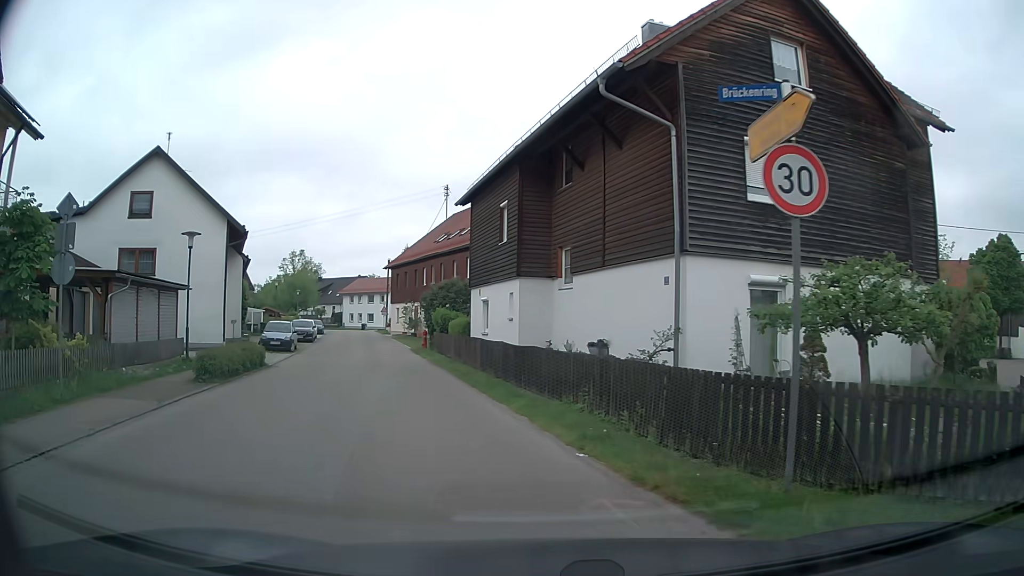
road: residential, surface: asphalt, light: Day
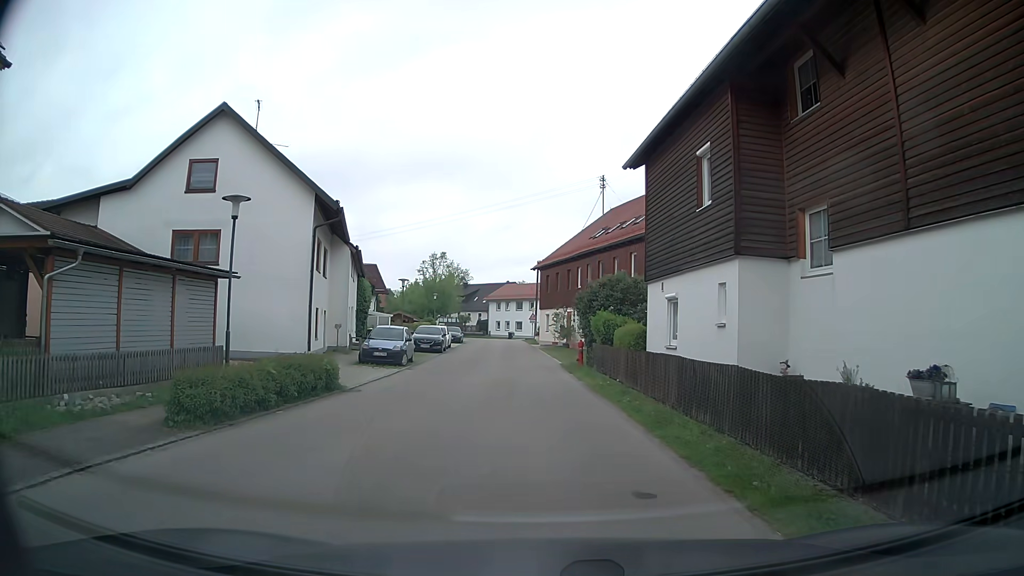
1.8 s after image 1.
(-0.9, +7.8) m; -12°
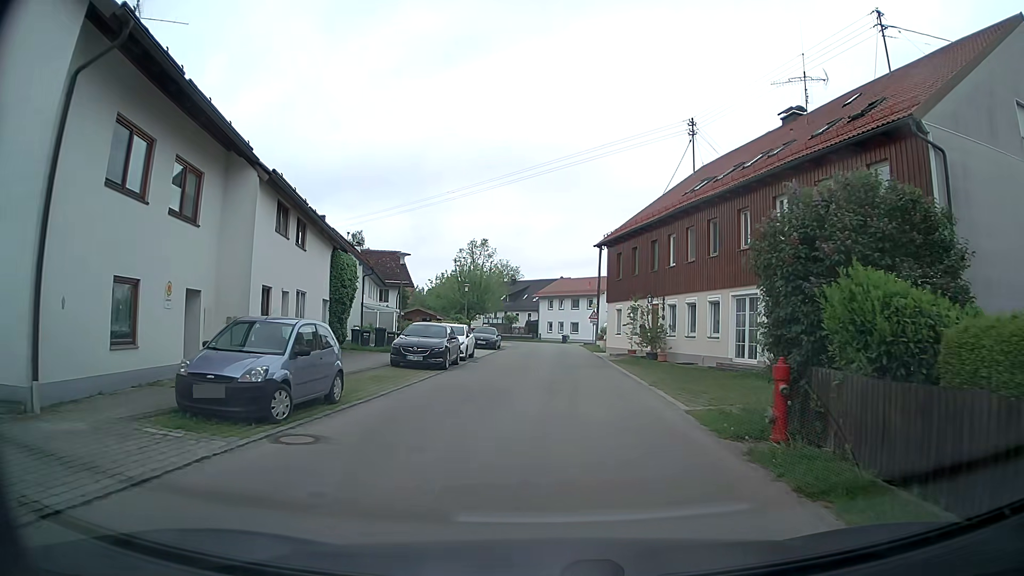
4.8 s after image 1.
(-0.7, +16.2) m; -4°
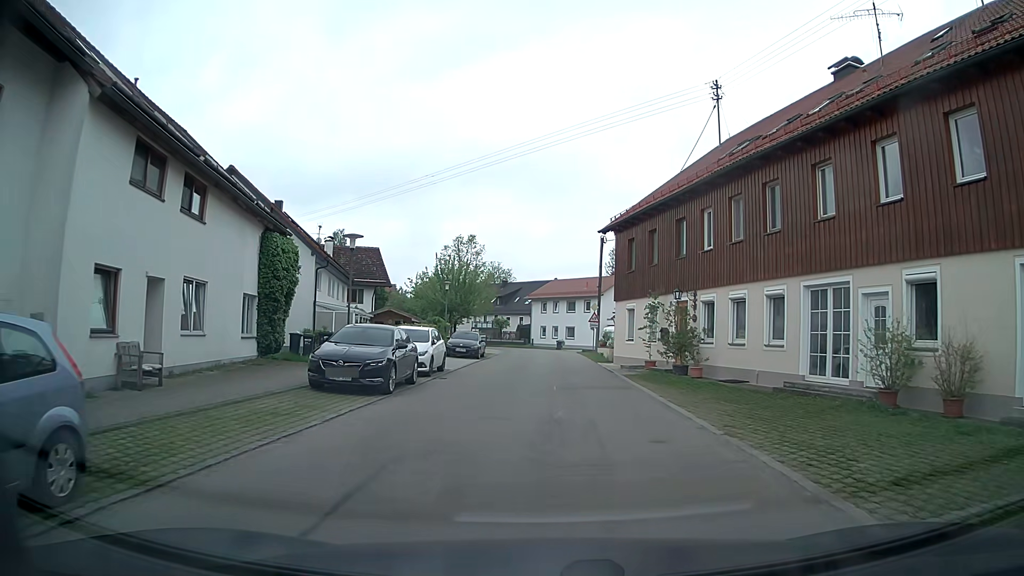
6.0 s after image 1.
(0.0, +7.4) m; 0°
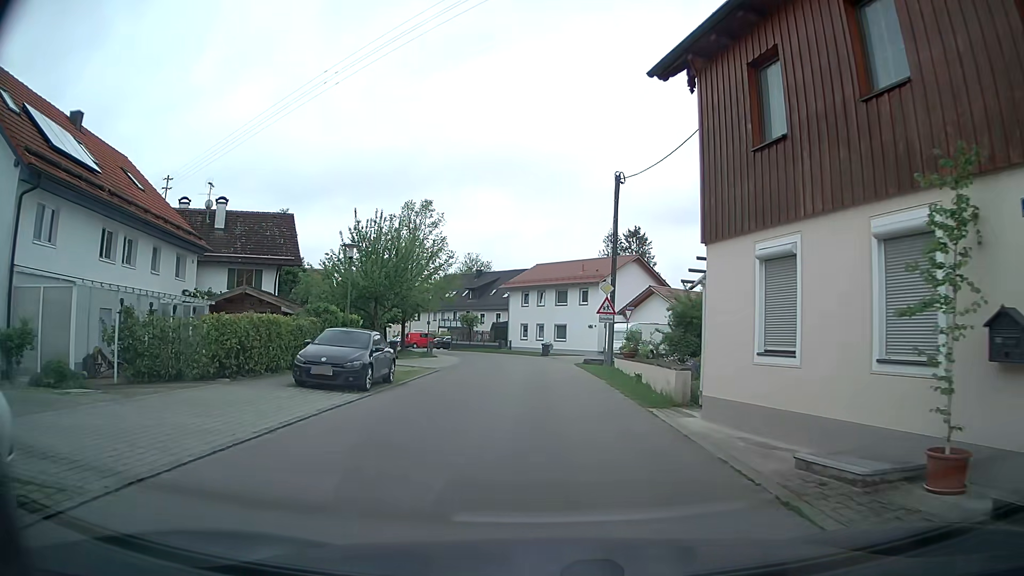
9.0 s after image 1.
(+0.3, +19.9) m; 0°
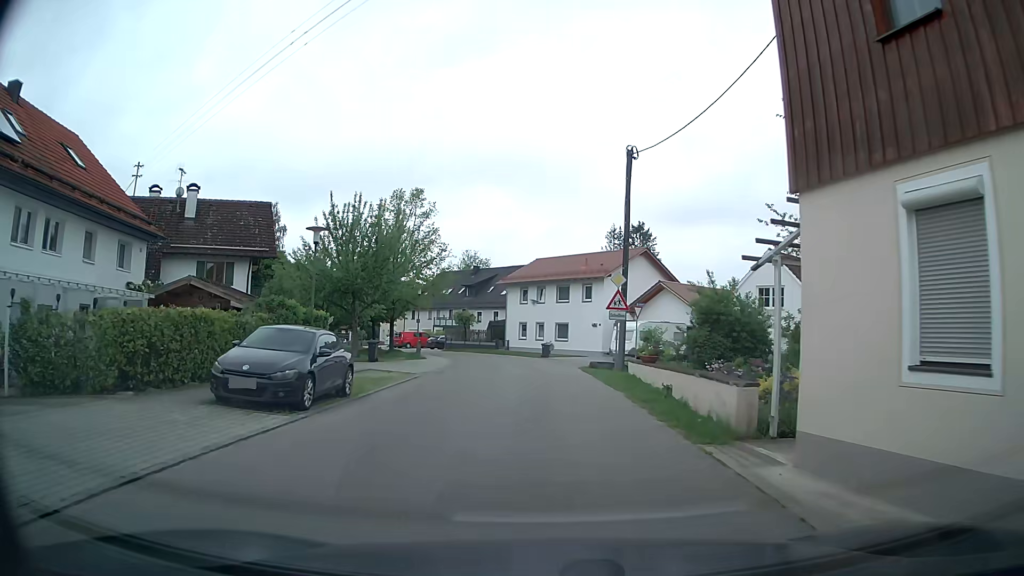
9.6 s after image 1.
(0.0, +4.2) m; +1°
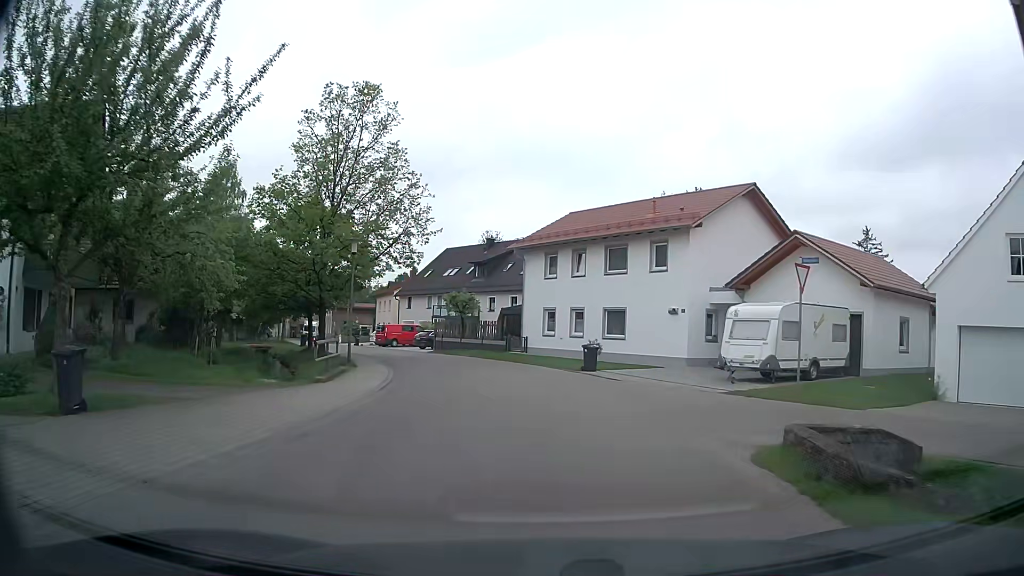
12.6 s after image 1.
(-0.3, +21.4) m; -3°
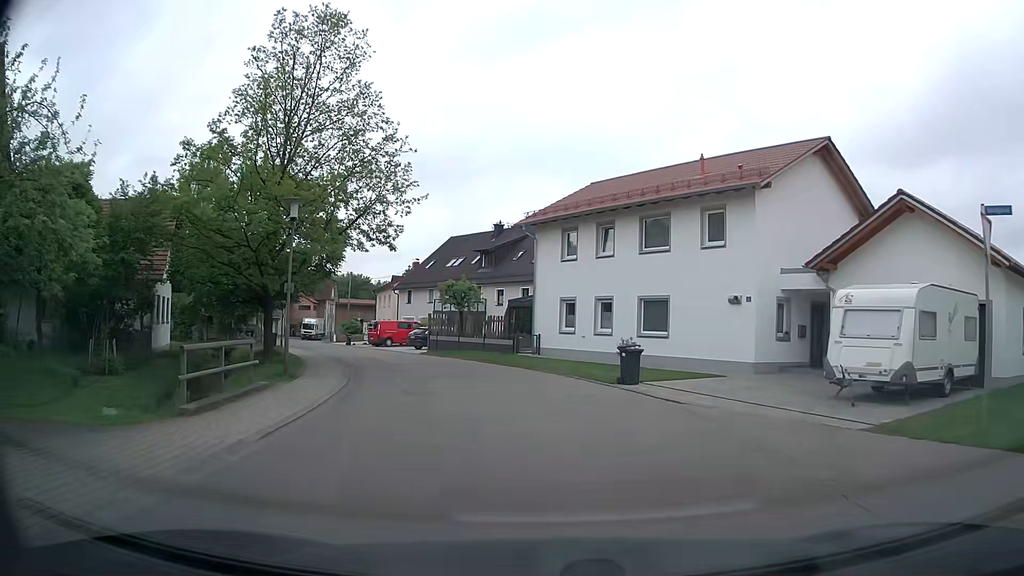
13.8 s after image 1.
(0.0, +7.4) m; -2°
(0, +10) (-1, +20) (-5, +29) (-9, +38) (-13, +47) (-17, +56) (-22, +66) (-25, +75) (-28, +84) (-30, +94) m
